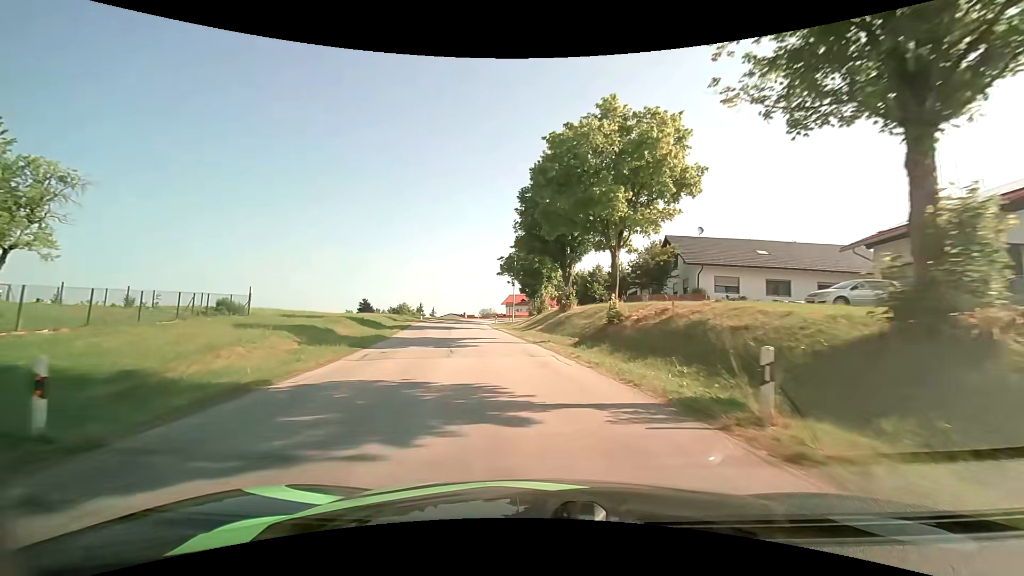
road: tertiary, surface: asphalt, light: Day
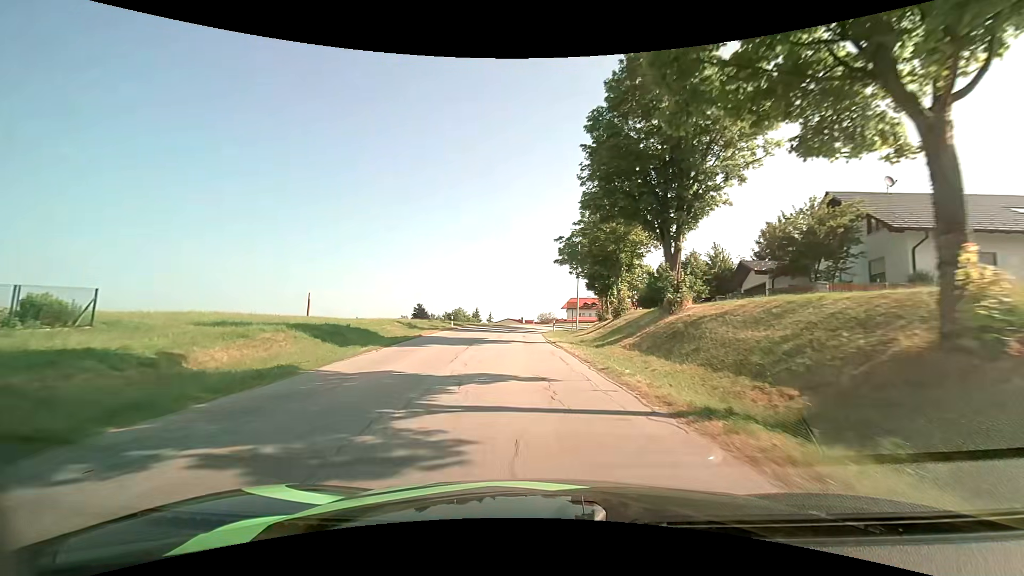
(-0.9, +16.3) m; -7°
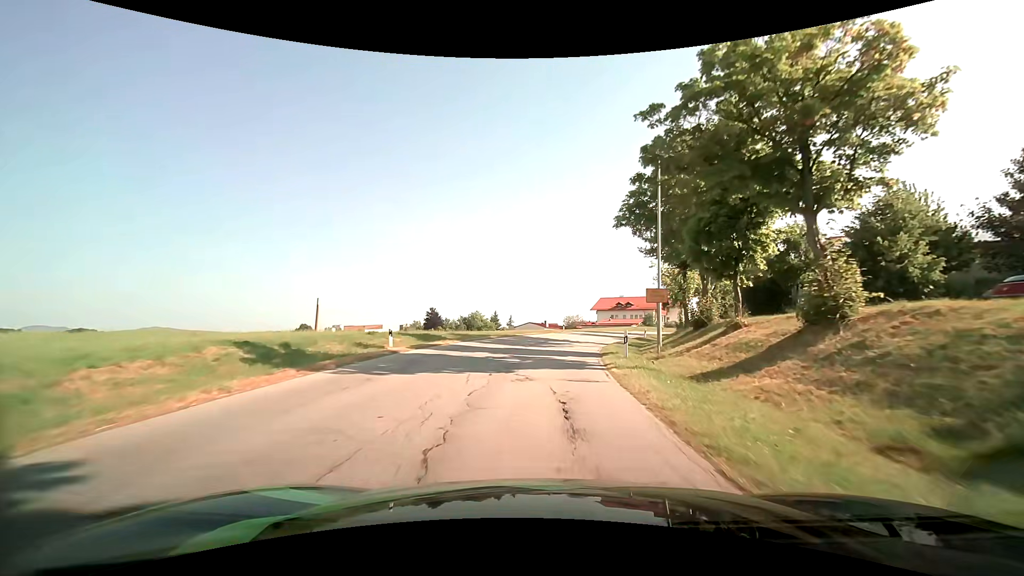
(-1.1, +24.2) m; -3°
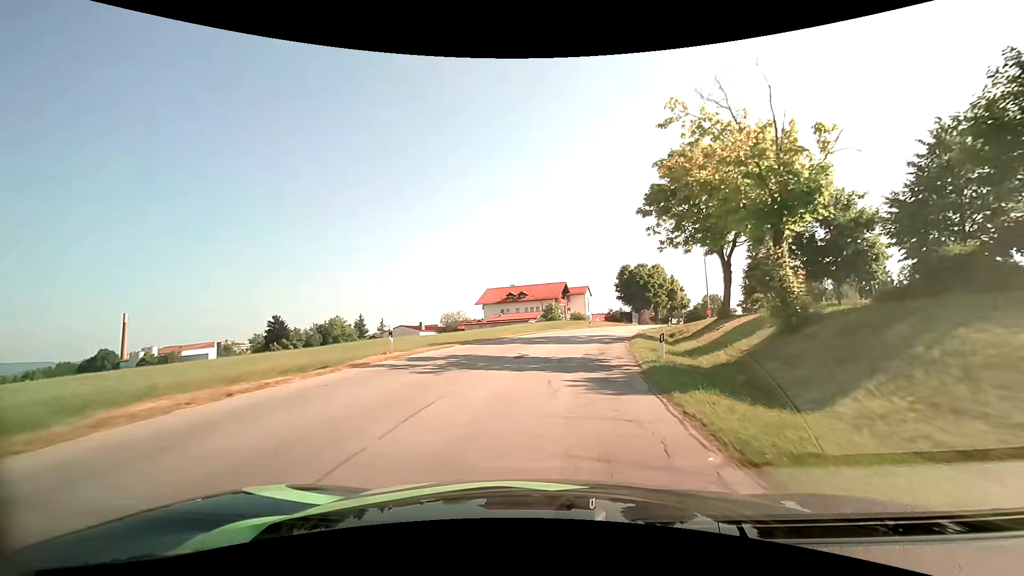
(+3.3, +37.9) m; +13°
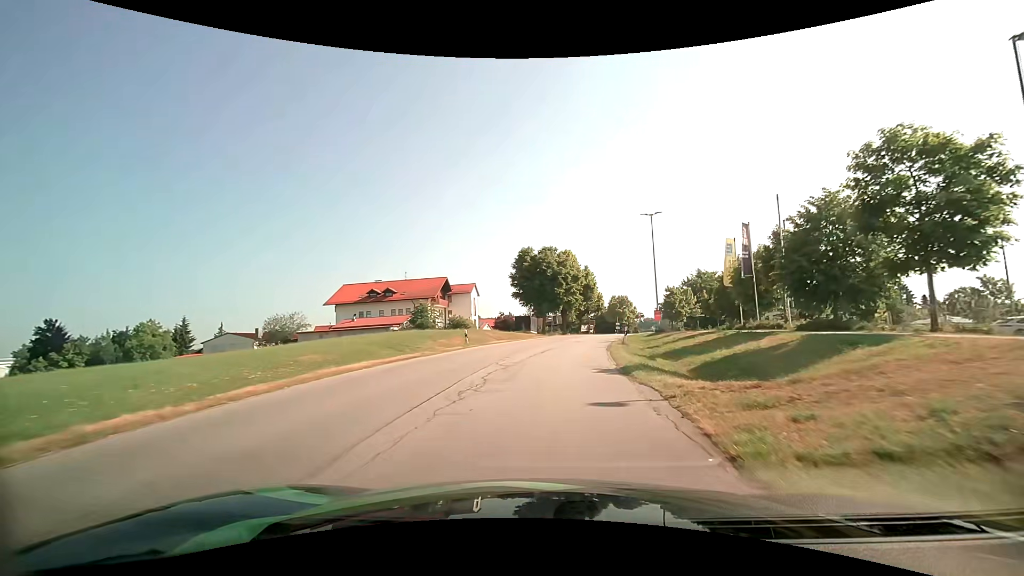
(+3.2, +29.4) m; +13°
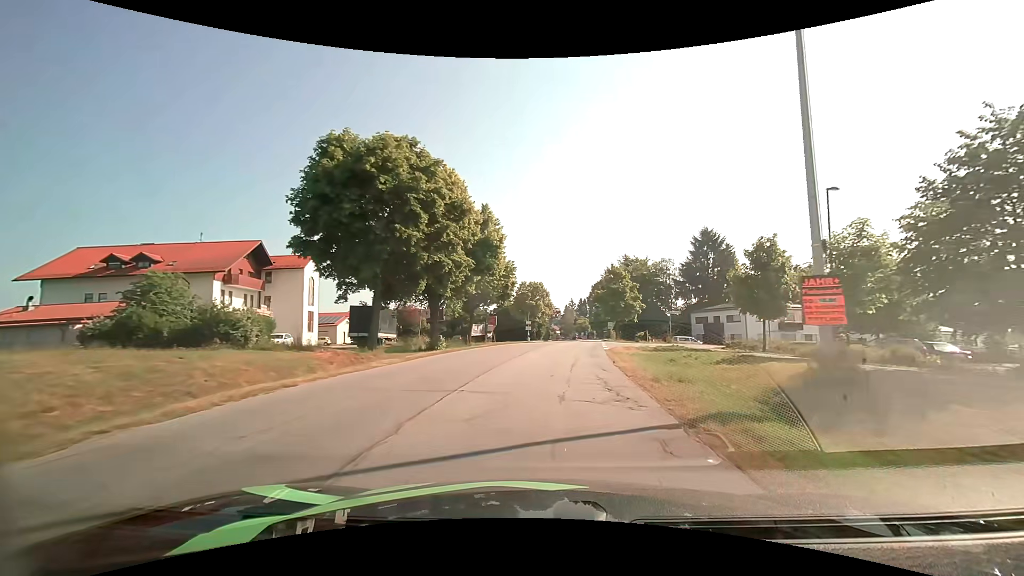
(+3.3, +36.1) m; +11°
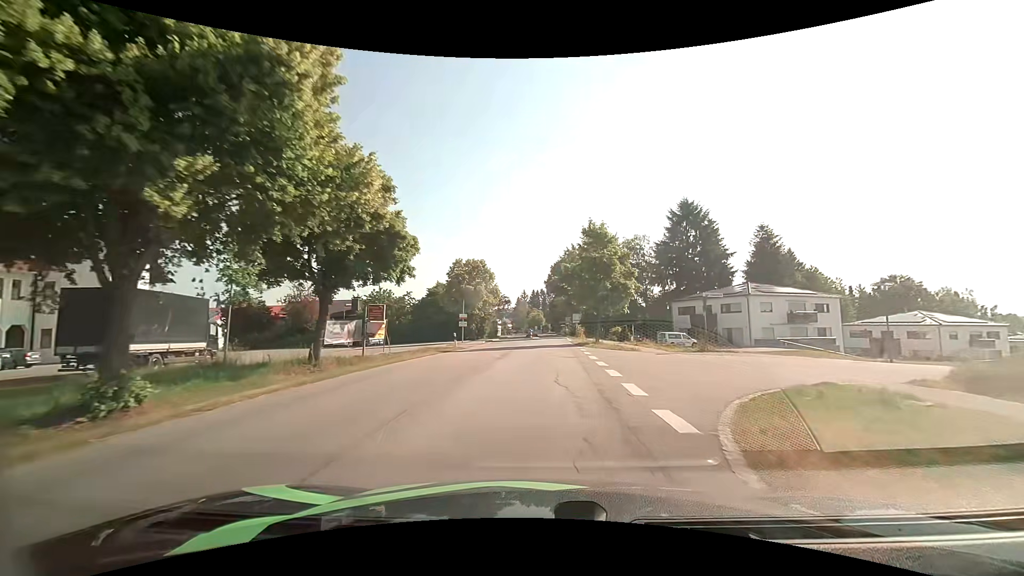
(+1.3, +21.5) m; +6°
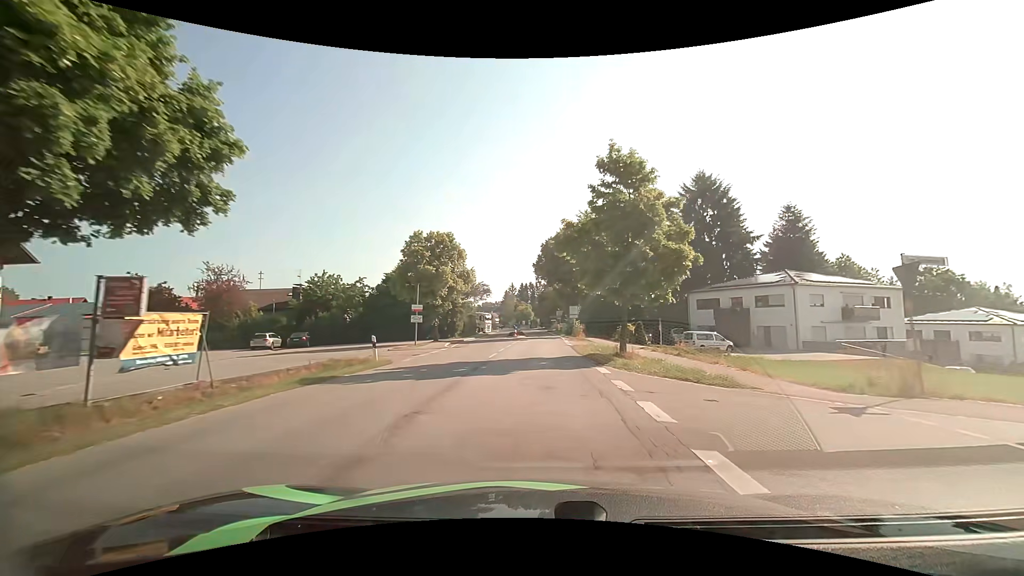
(+0.3, +14.4) m; +1°
(0, +10) (0, +20) (0, +30) (0, +40) (0, +50) (0, +60) (0, +70) (-1, +80) (-1, +90) (+4, +99) m
